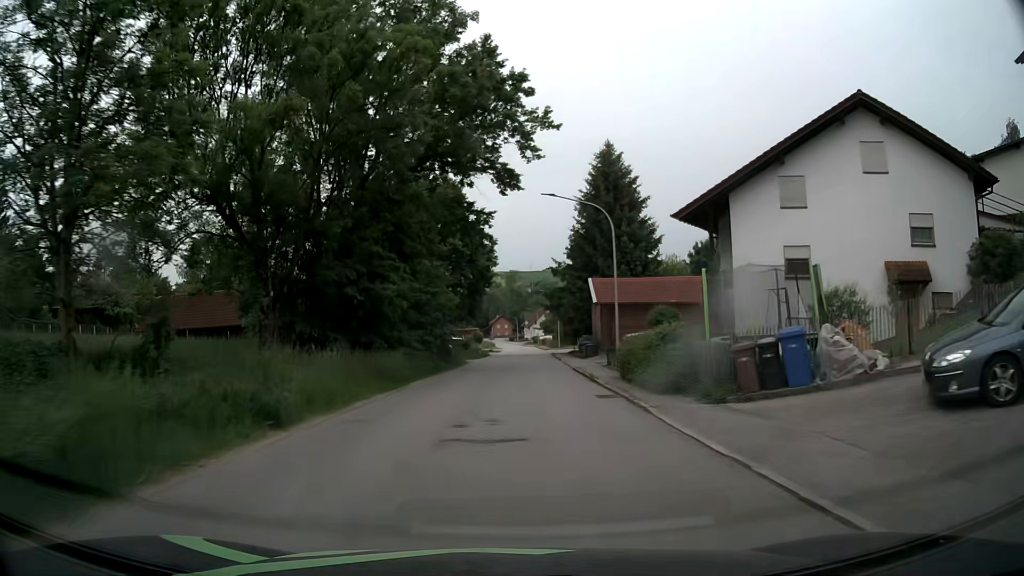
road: tertiary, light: Day
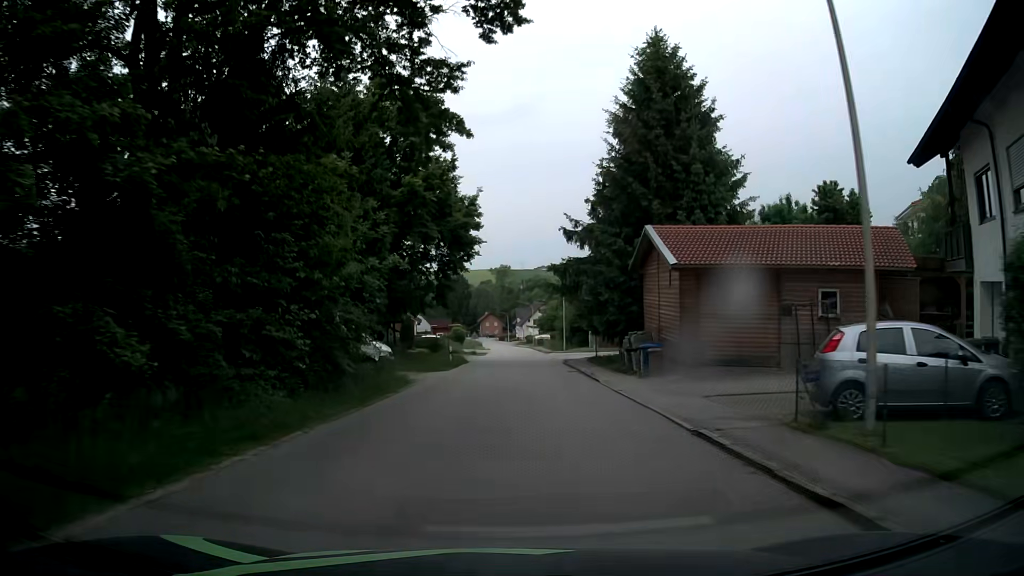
(+0.3, +21.0) m; +2°
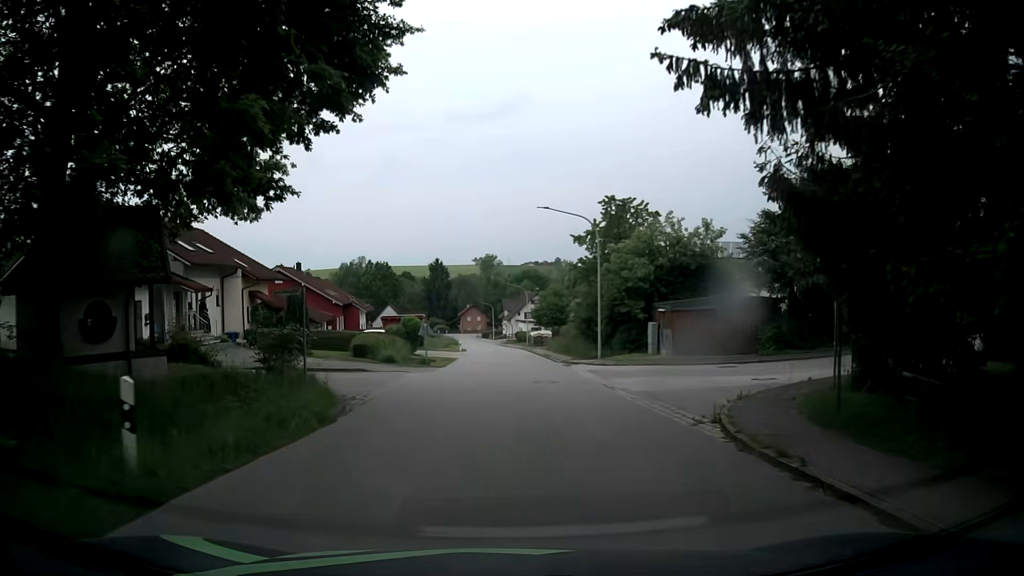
(-0.2, +30.3) m; +1°
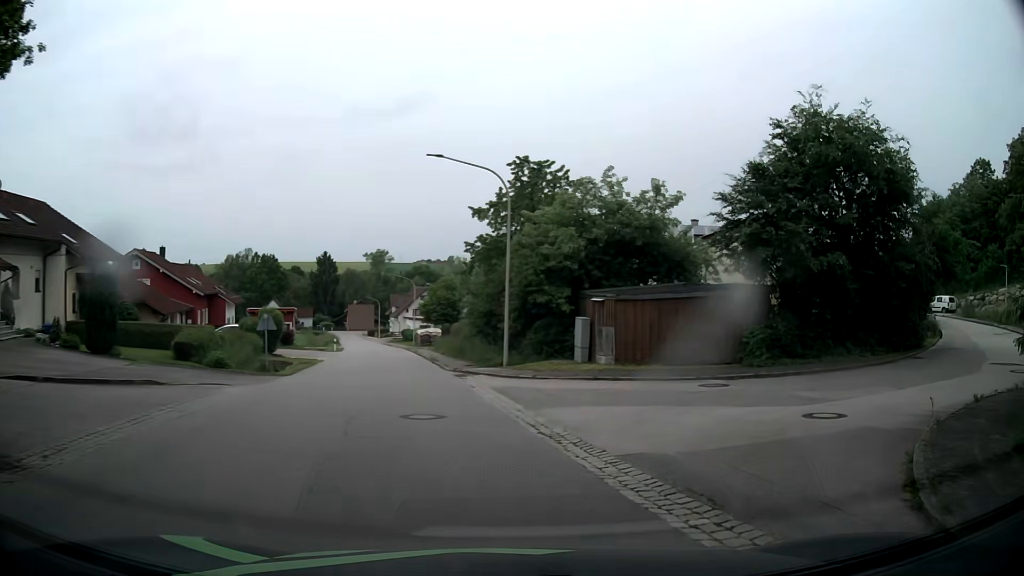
(+0.2, +9.1) m; +7°
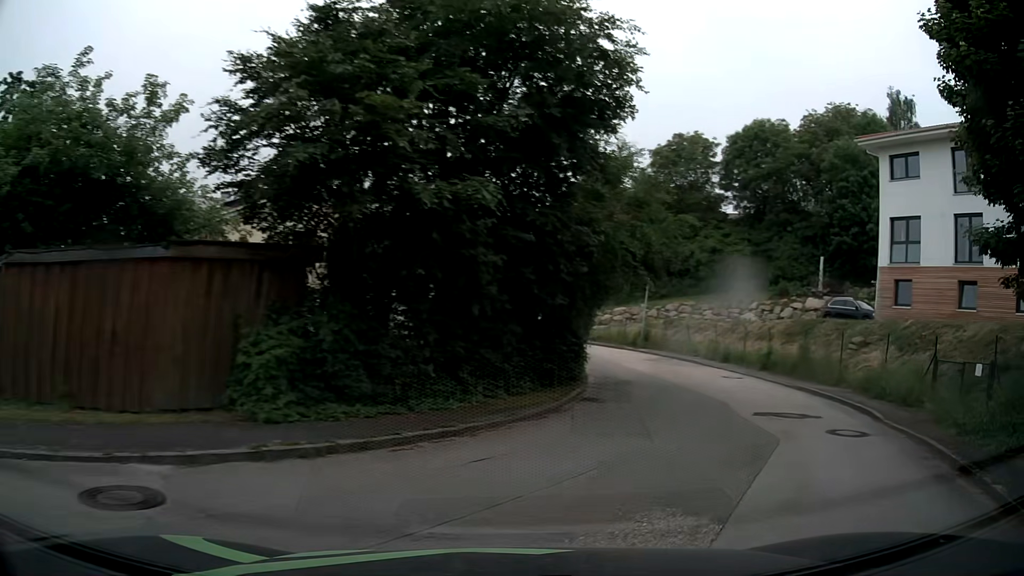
(+3.5, +10.3) m; +41°
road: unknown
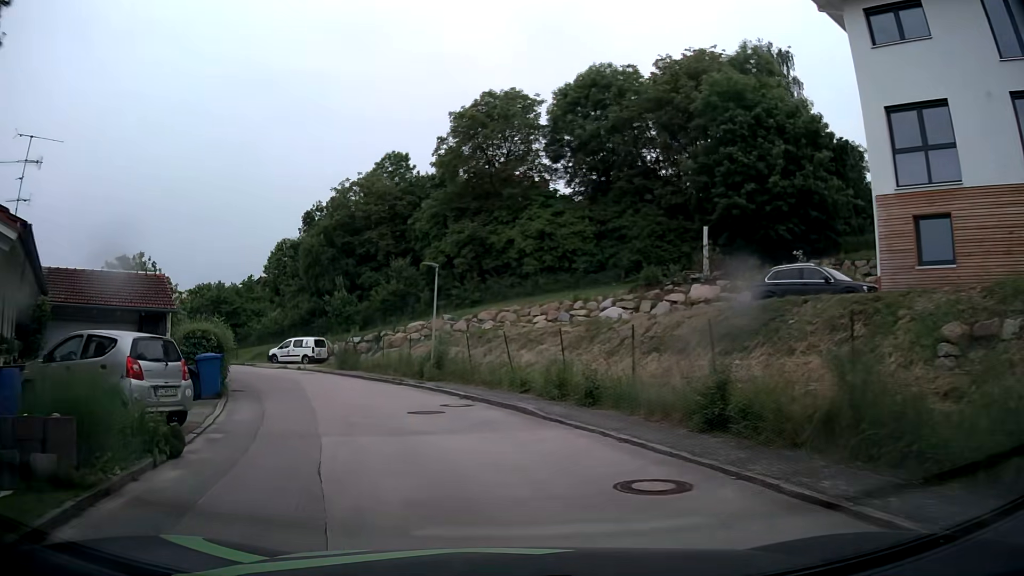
(+4.1, +15.8) m; +13°
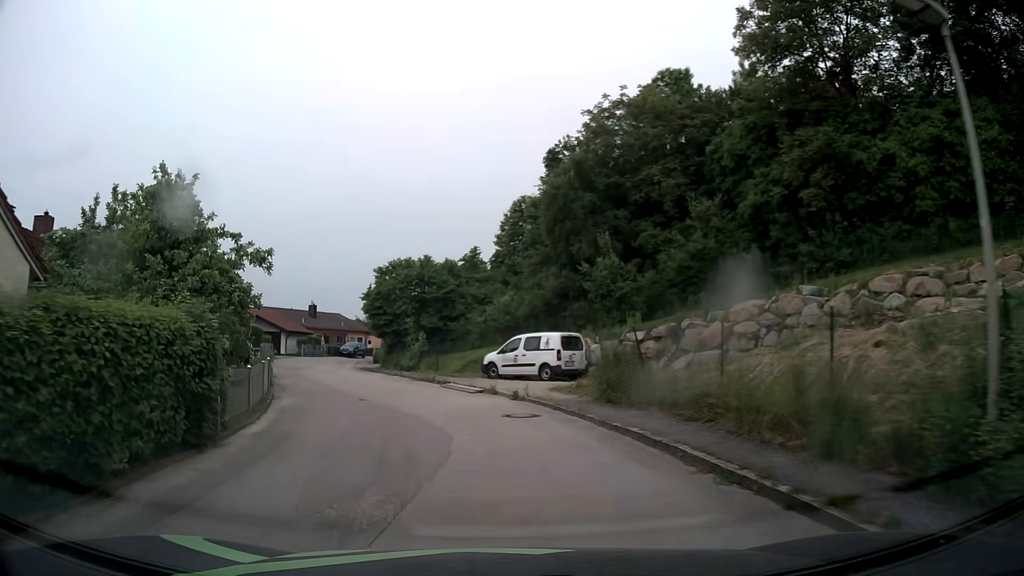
(-3.8, +19.4) m; -23°
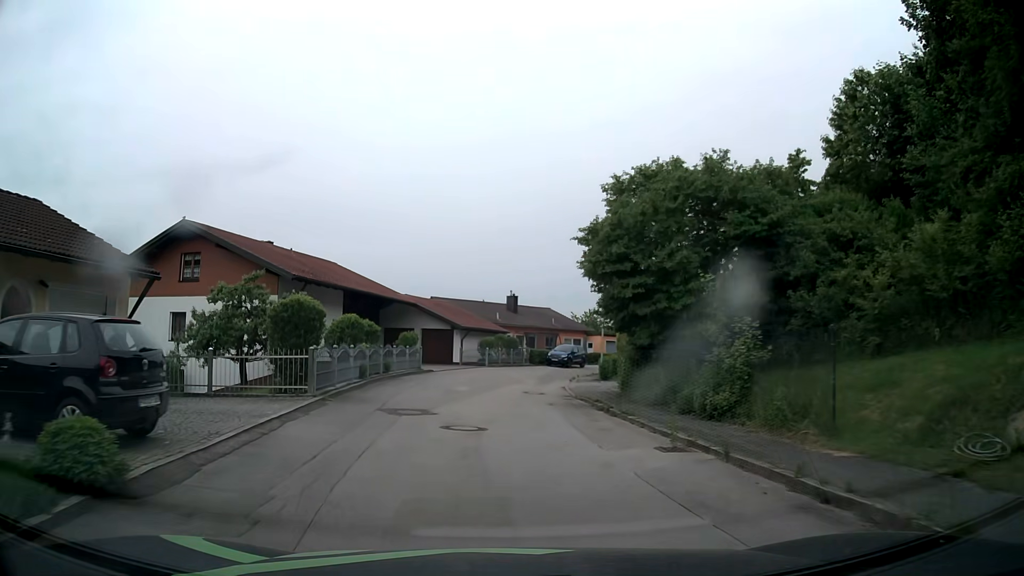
(-4.0, +21.8) m; -18°
(0, +10) (0, +20) (0, +30) (+3, +40) (+6, +49) (+12, +57) (+18, +65) (+26, +72) (+34, +78) (+42, +83) m
